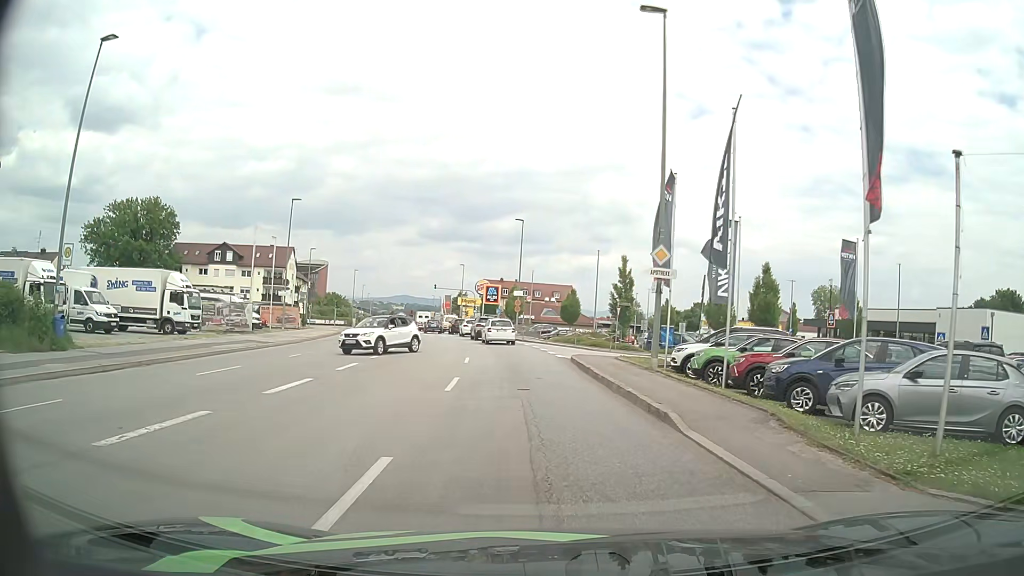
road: tertiary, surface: asphalt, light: Day
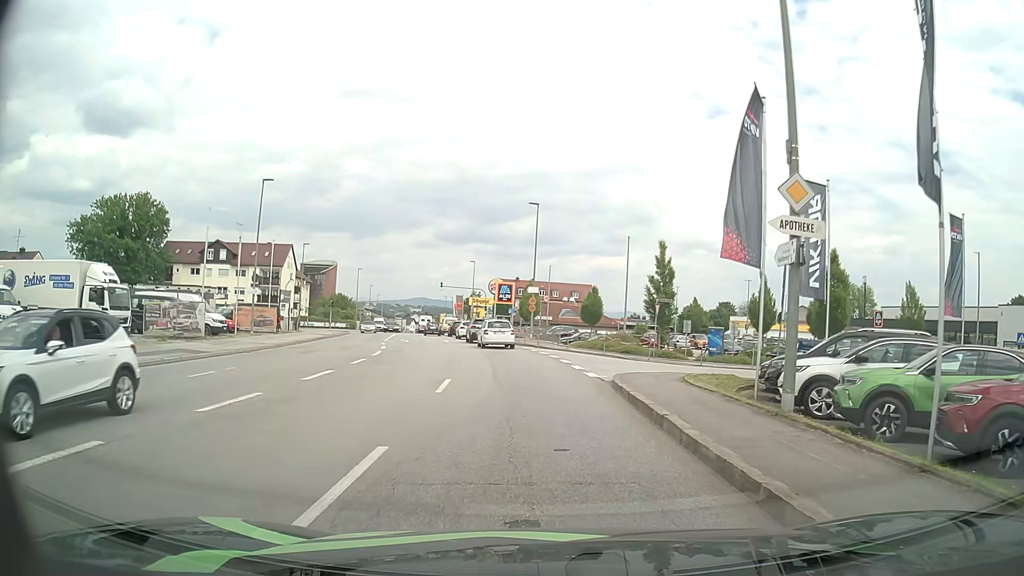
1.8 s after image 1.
(-0.1, +8.7) m; -1°
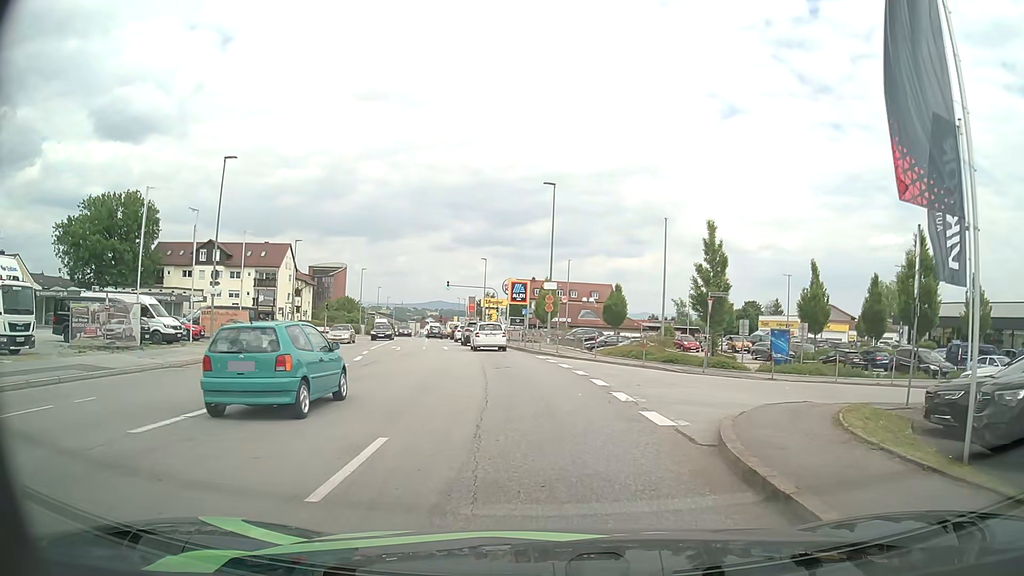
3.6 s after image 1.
(-0.1, +7.9) m; -1°
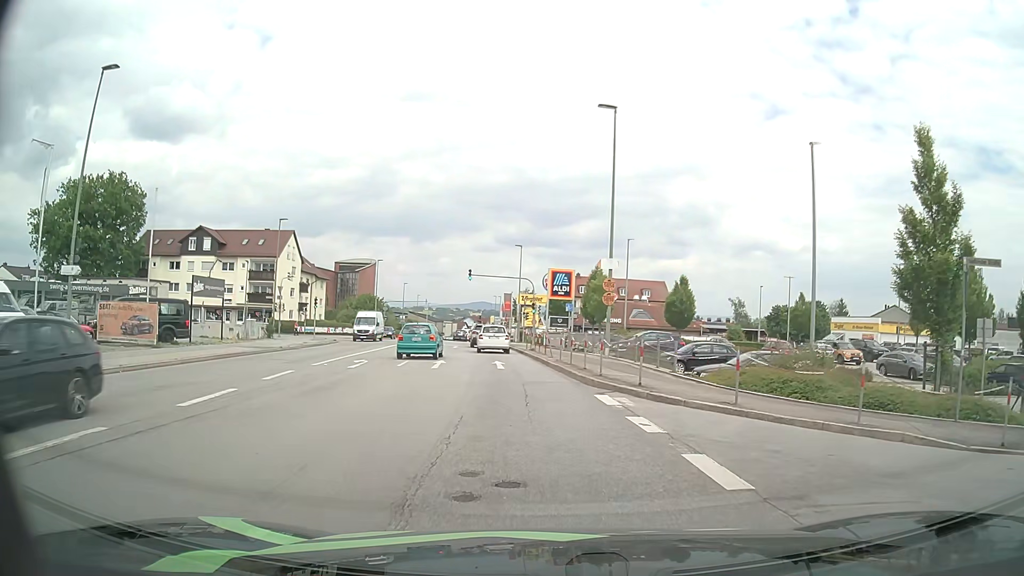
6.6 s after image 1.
(-0.7, +15.6) m; -5°
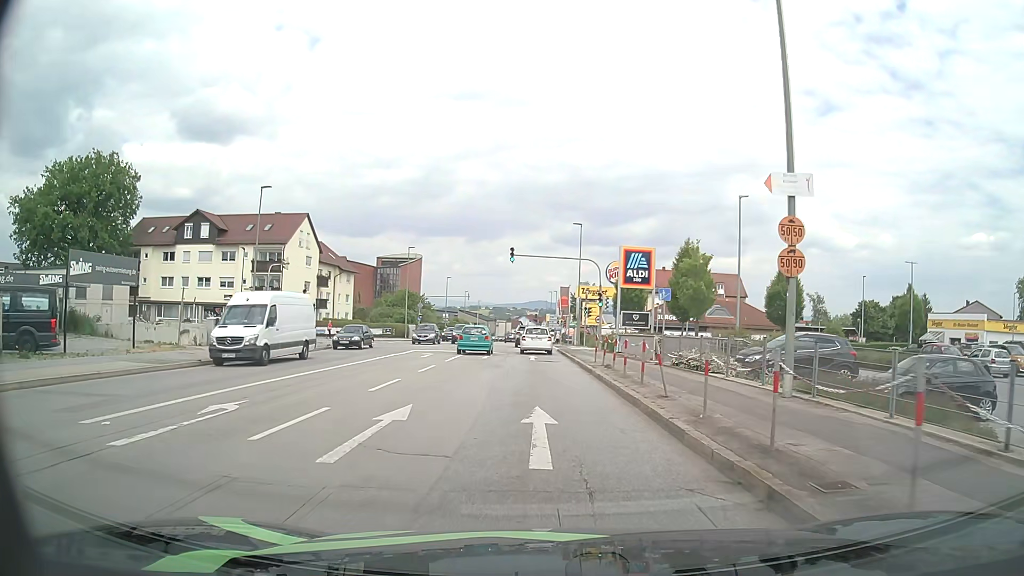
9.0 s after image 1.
(-0.7, +14.9) m; -5°
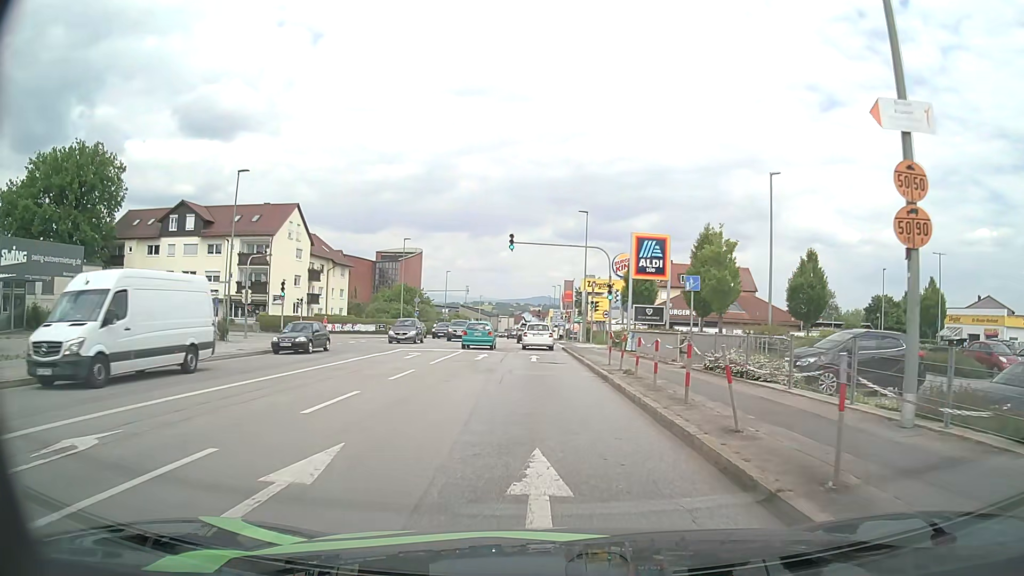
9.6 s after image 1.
(0.0, +4.1) m; 0°
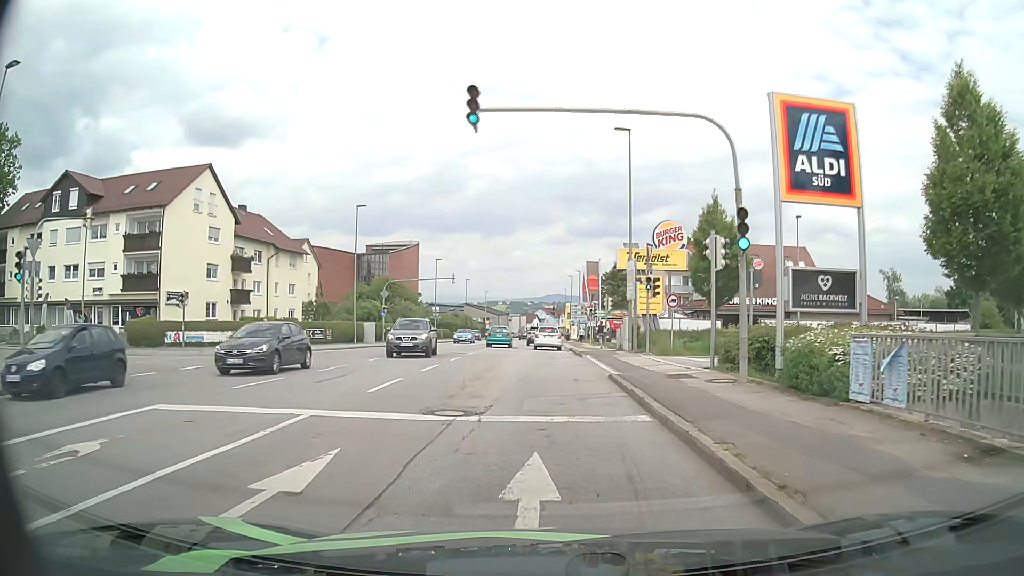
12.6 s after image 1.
(-0.3, +22.4) m; -1°
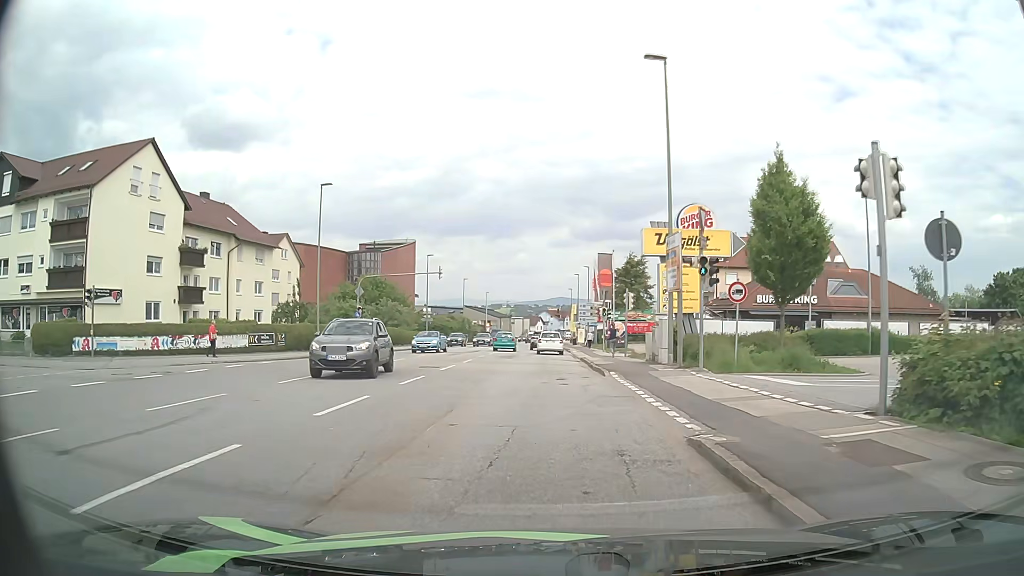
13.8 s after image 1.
(-0.1, +9.2) m; -1°
